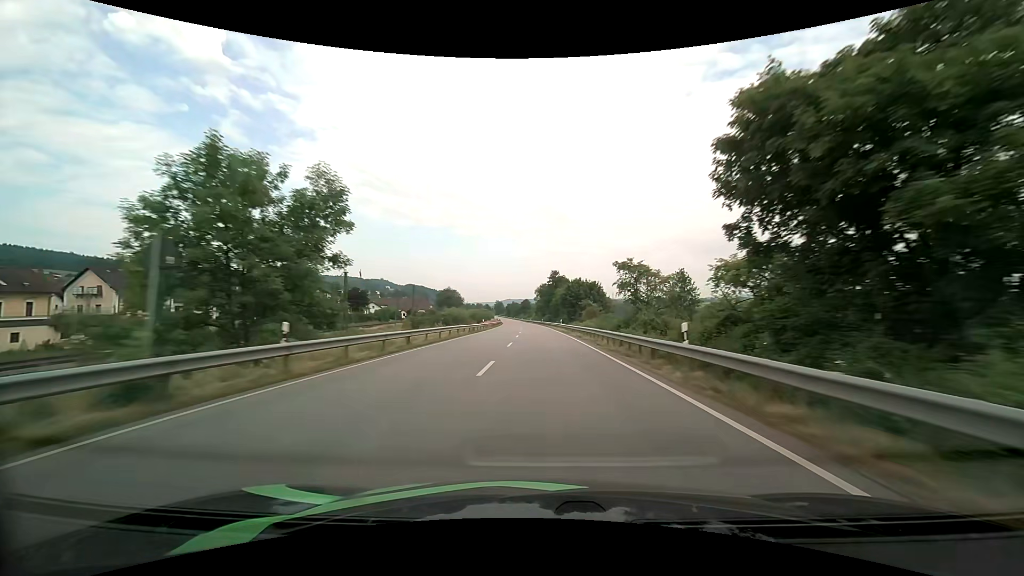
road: primary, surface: asphalt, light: Day
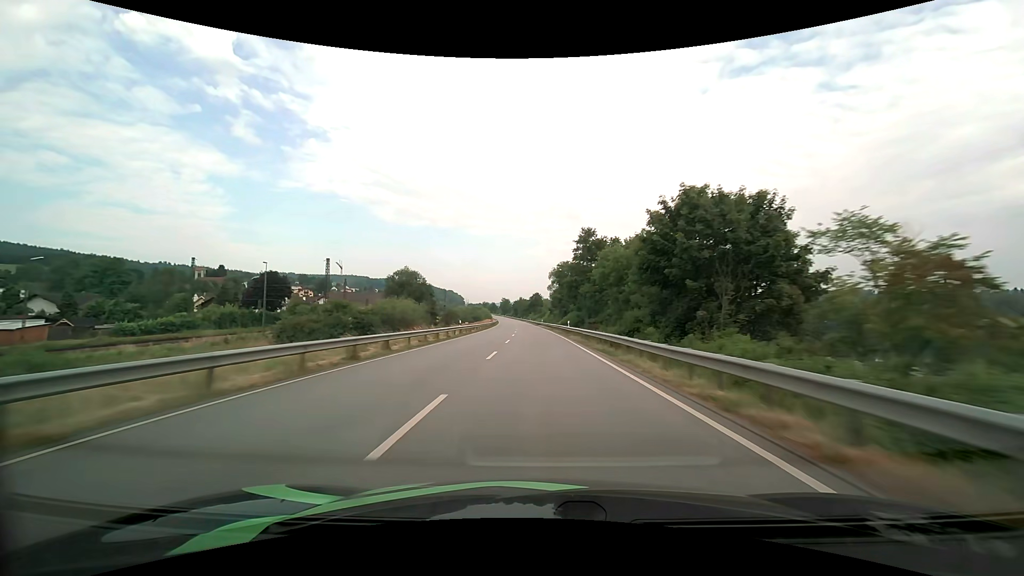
(-0.6, +66.9) m; -1°
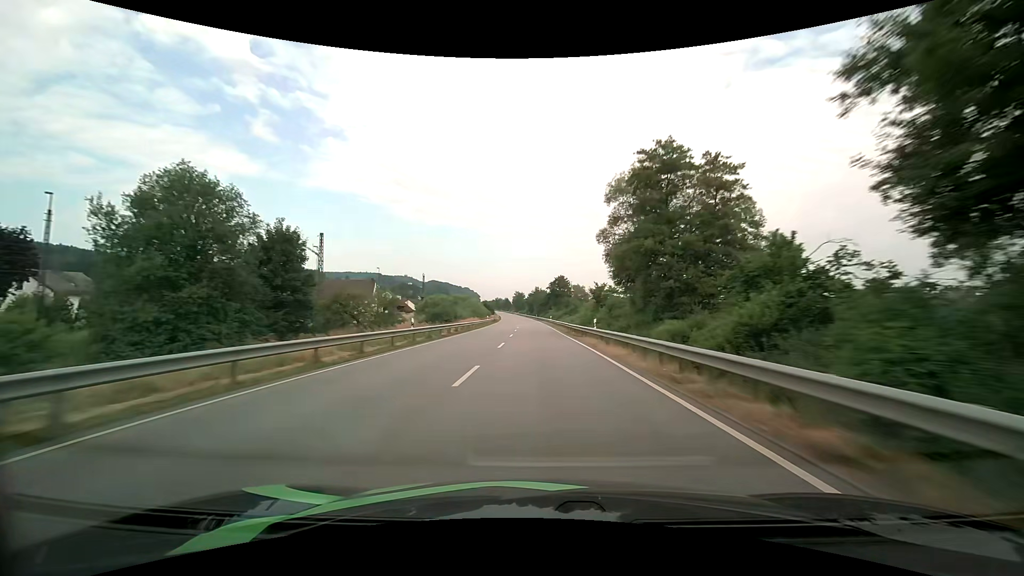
(-1.3, +67.8) m; -2°
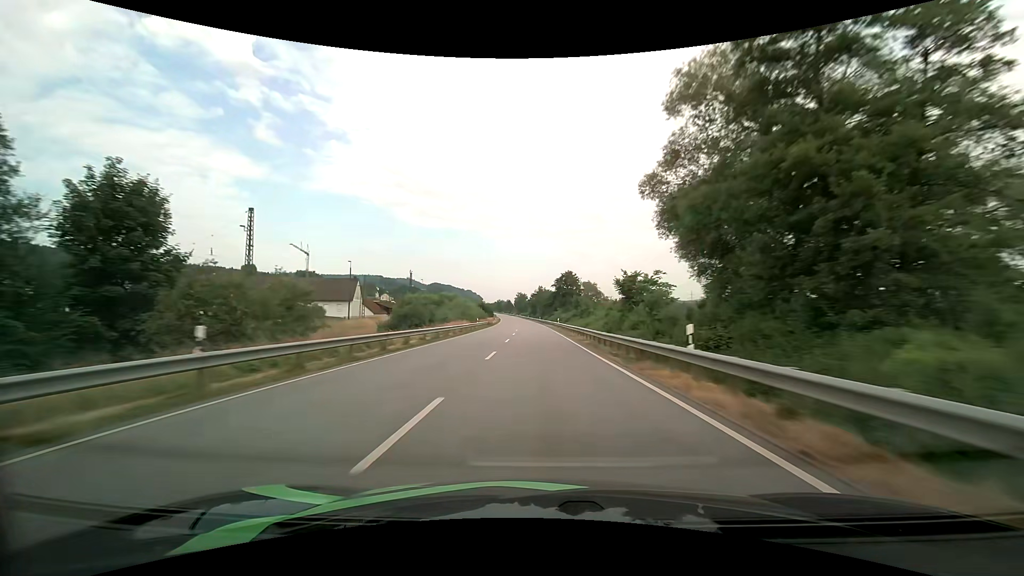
(-0.1, +17.2) m; 0°
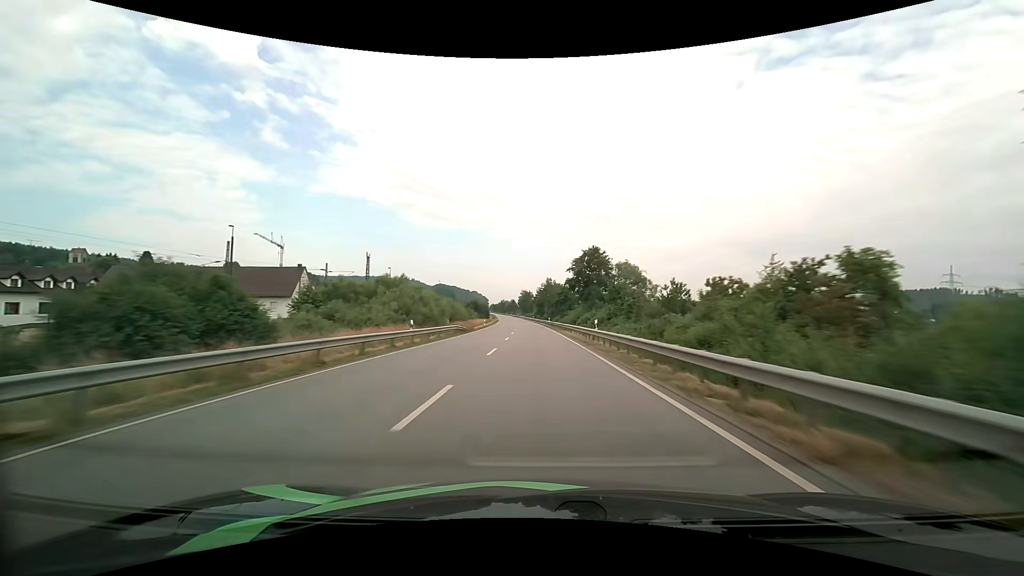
(-0.2, +34.8) m; -1°
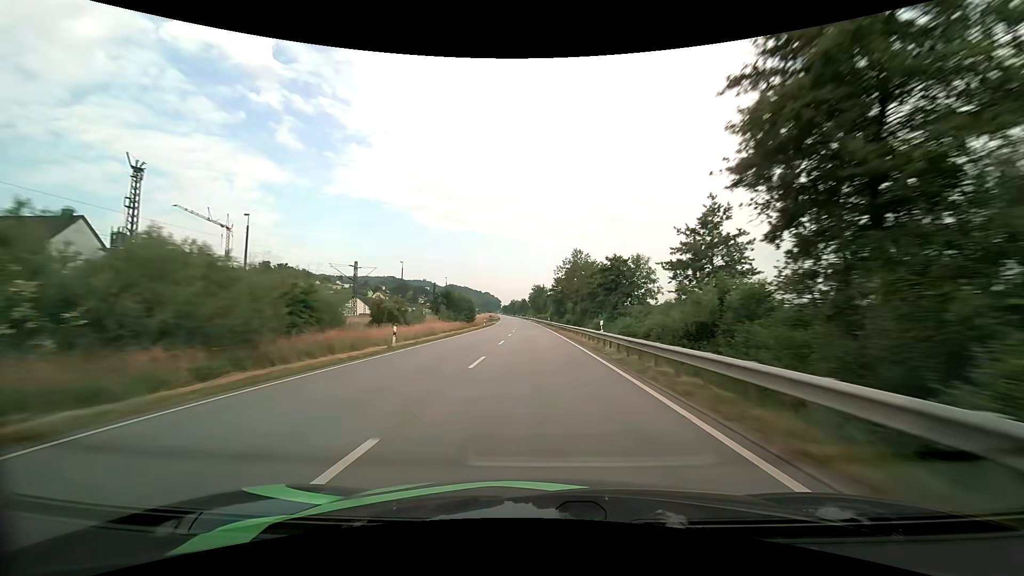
(-0.4, +52.7) m; -1°
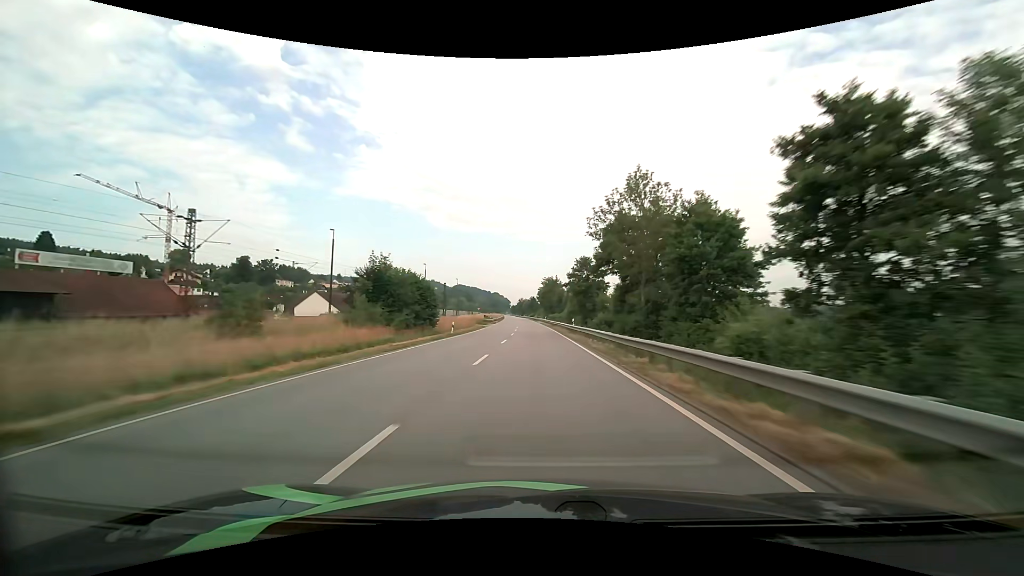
(-0.4, +35.5) m; -1°
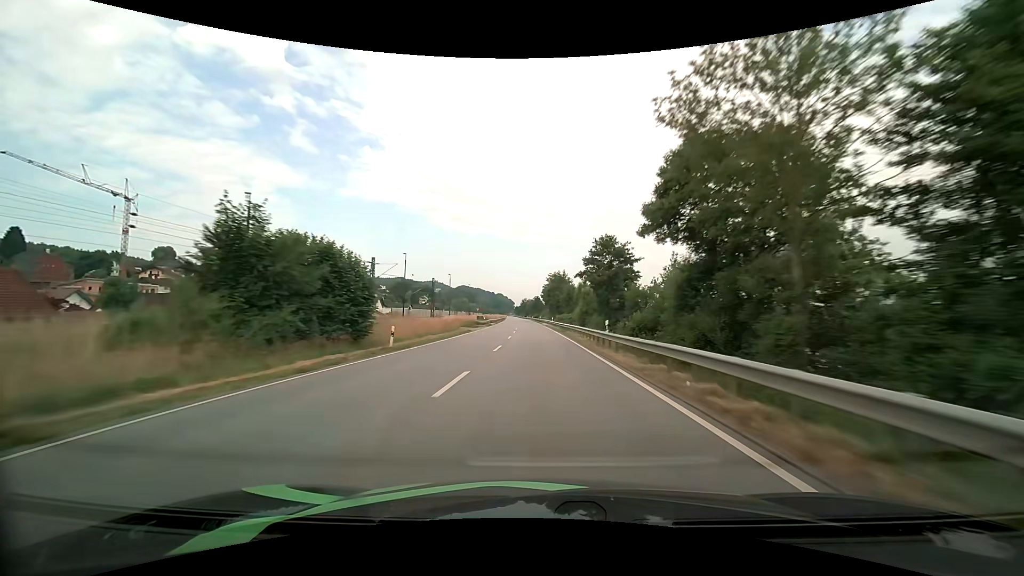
(-0.1, +17.9) m; -1°
(0, +10) (0, +20) (0, +30) (0, +40) (0, +50) (-1, +60) (-1, +70) (-1, +80) (-1, +90) (-2, +100) m
